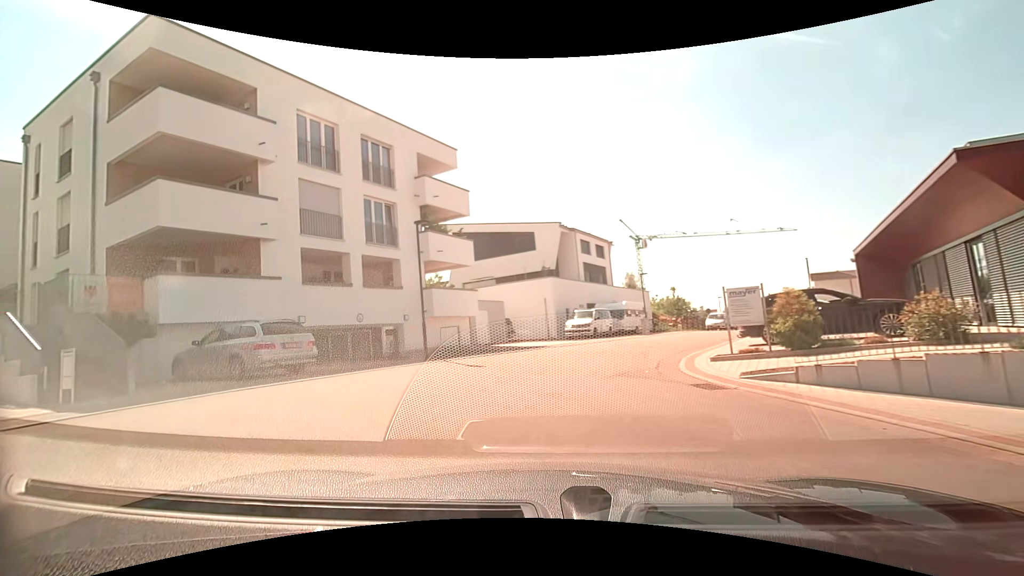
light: Day
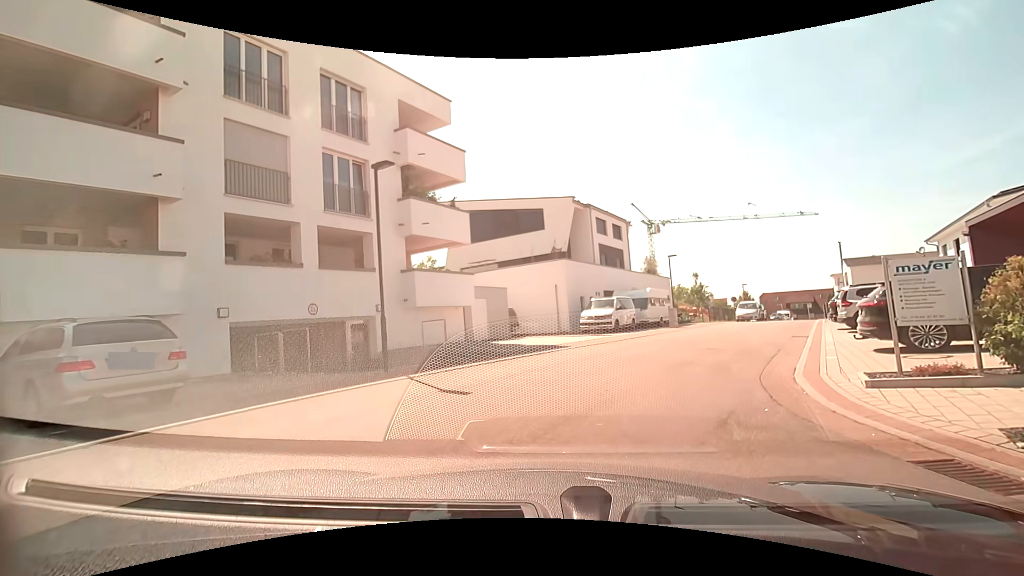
(-0.2, +5.5) m; +1°
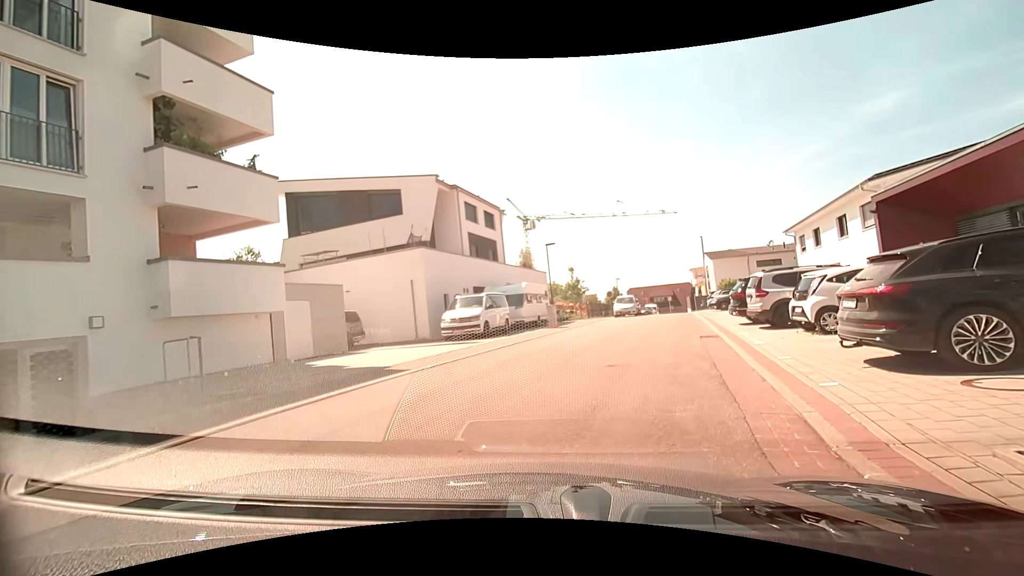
(+0.8, +5.7) m; +16°
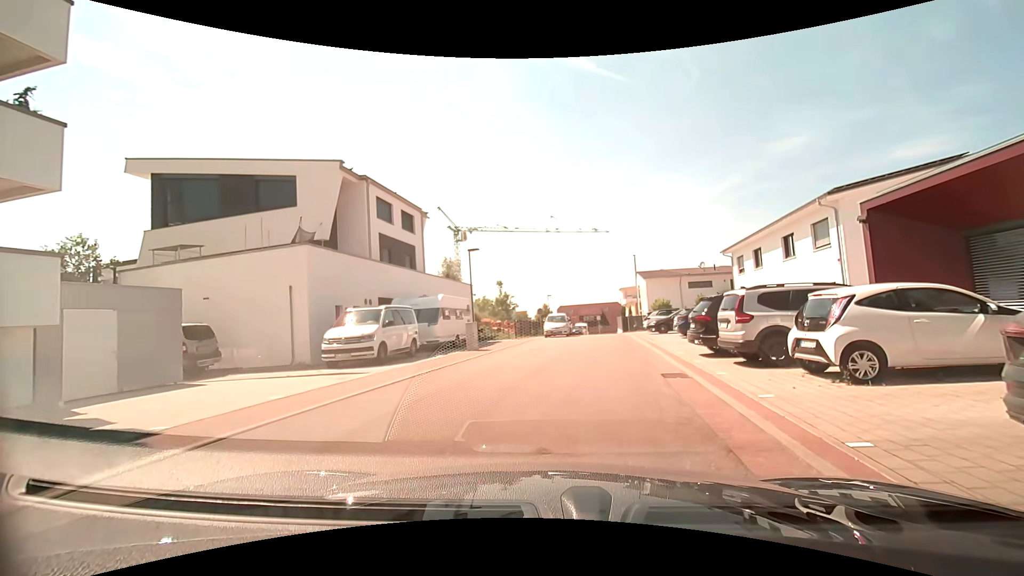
(+0.2, +4.5) m; +7°
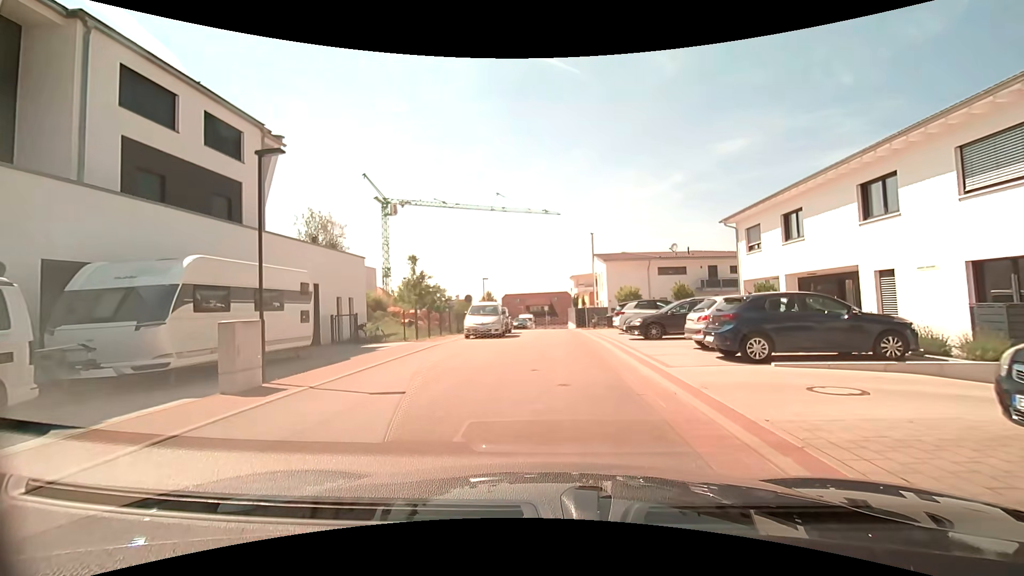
(+0.9, +12.8) m; +5°
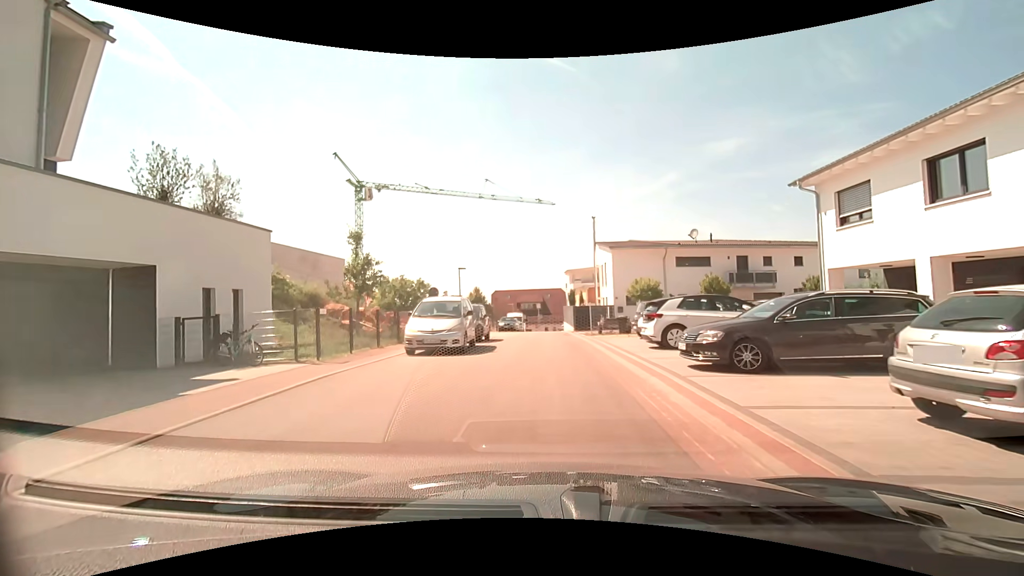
(+0.2, +8.9) m; +1°
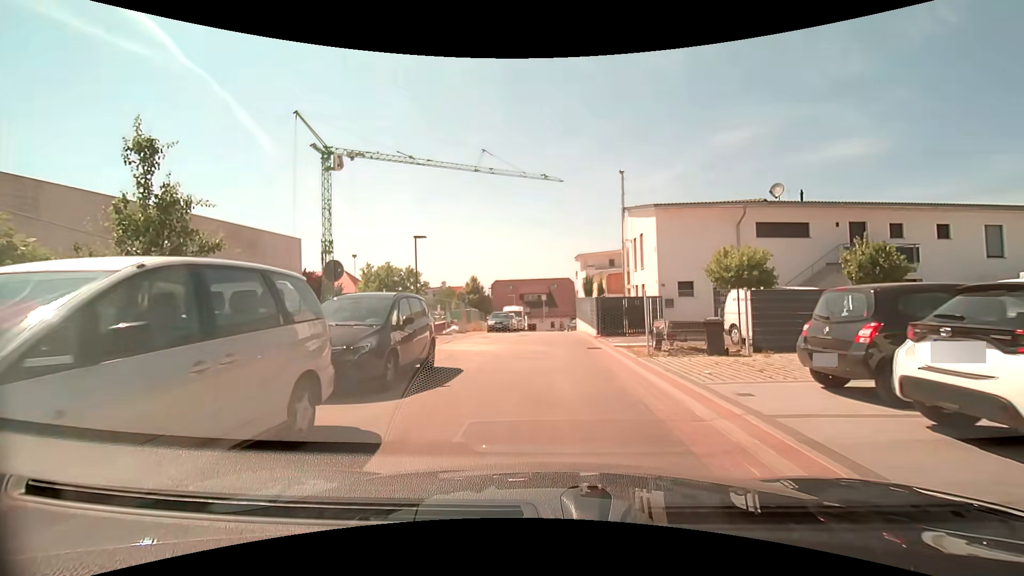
(0.0, +13.1) m; -1°
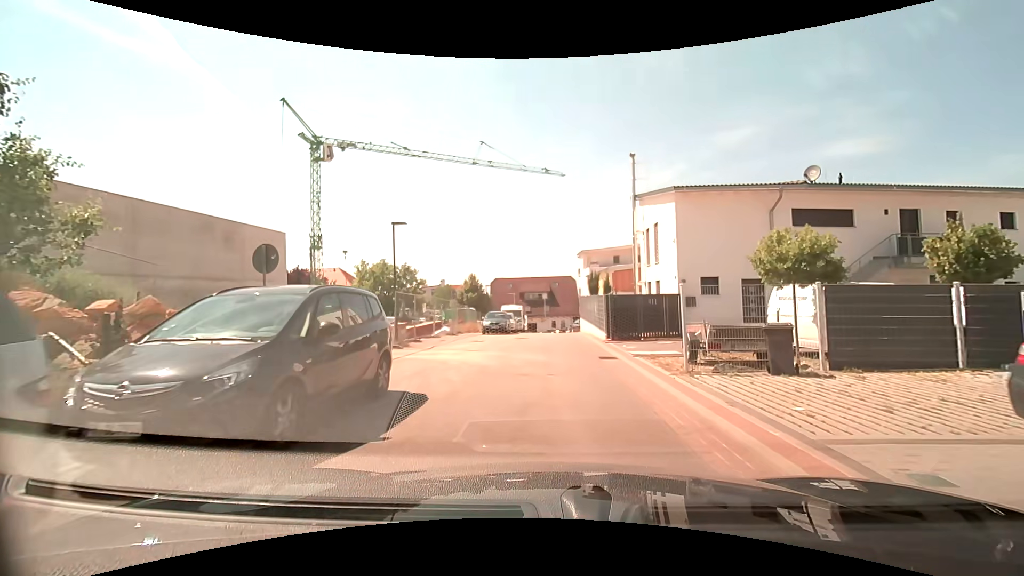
(0.0, +3.3) m; 0°
(0, +10) (0, +20) (0, +30) (0, +40) (0, +50) (-1, +60) (-1, +70) (+1, +80) (+9, +85) (+19, +86) m
